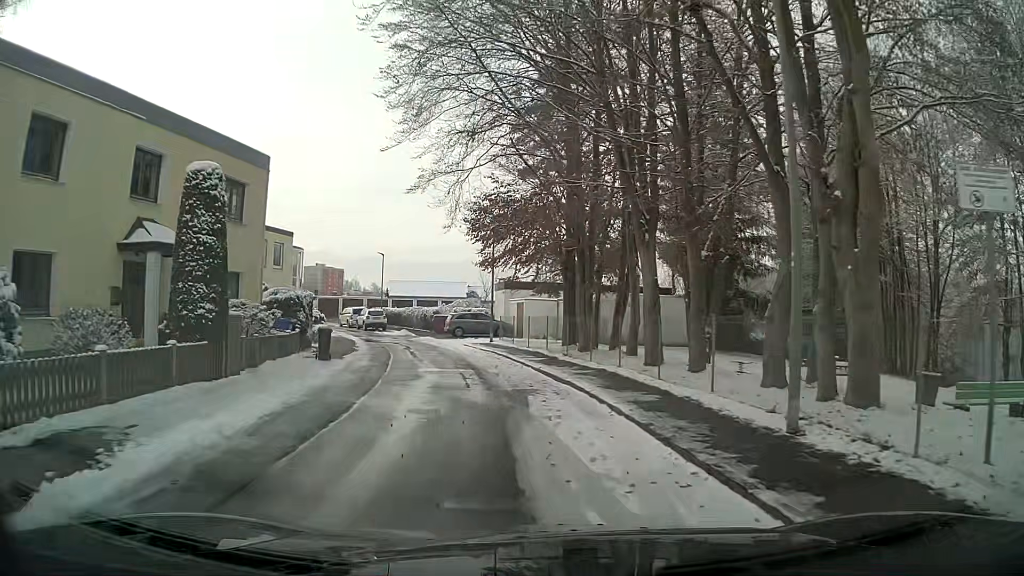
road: residential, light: Day
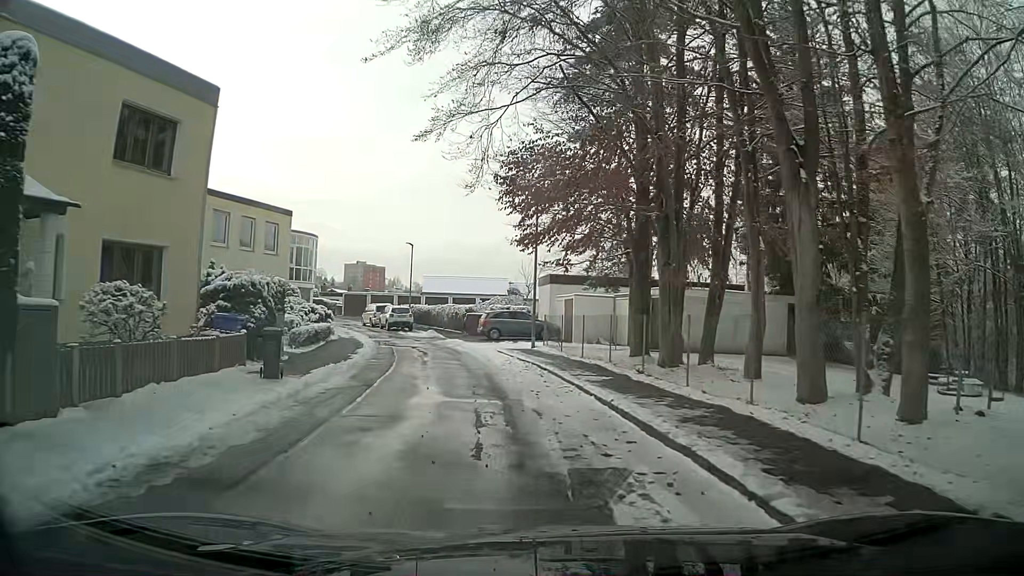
(-0.2, +7.1) m; -3°
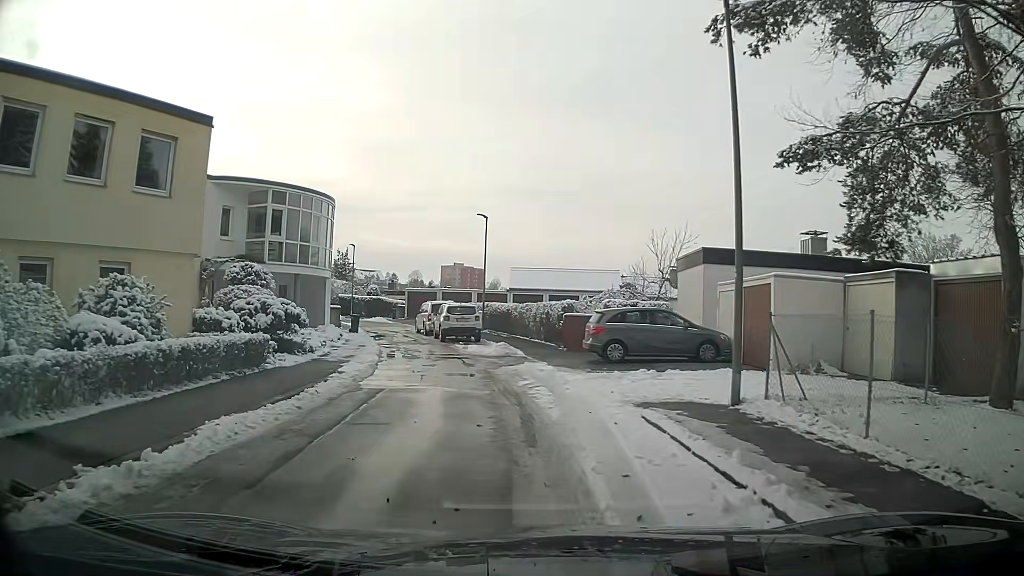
(-1.2, +16.4) m; -8°
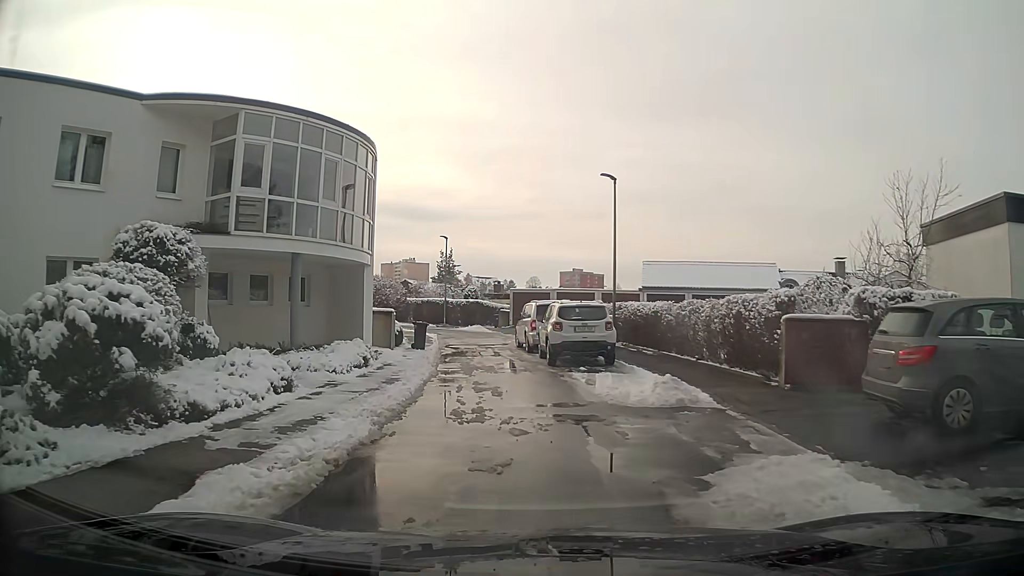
(-1.1, +11.8) m; -11°
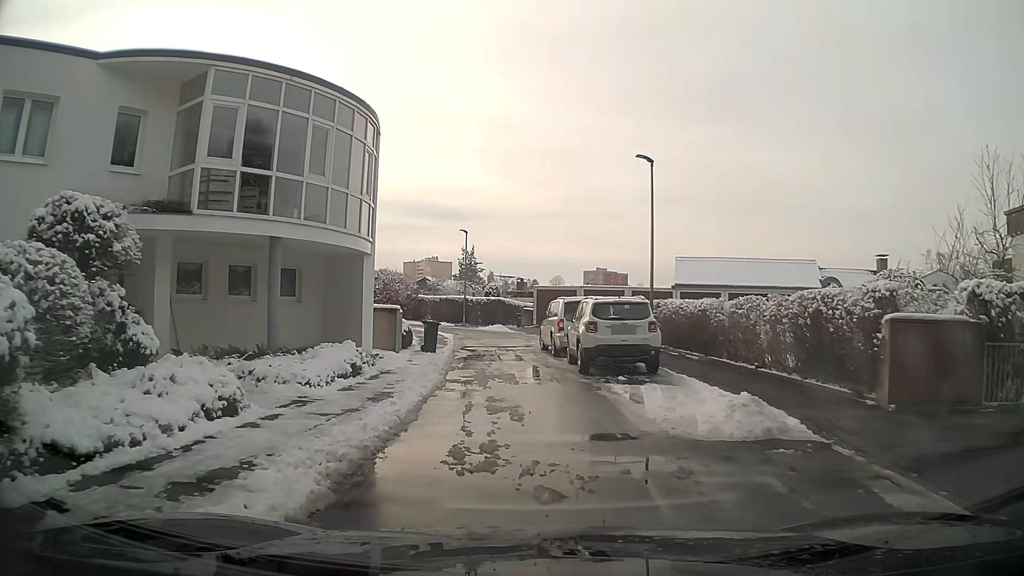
(-0.1, +2.9) m; -2°
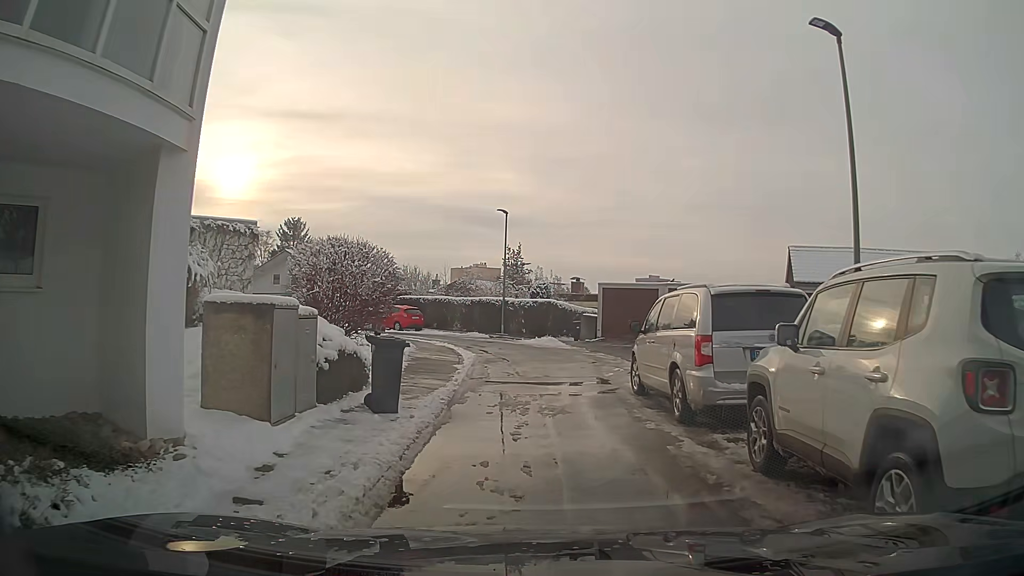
(-0.4, +11.7) m; -3°
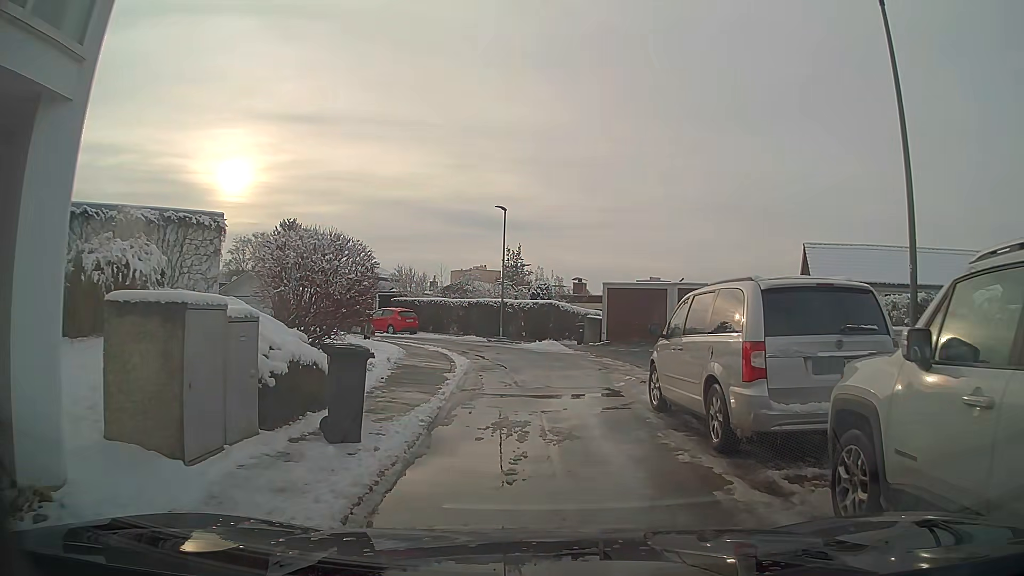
(0.0, +1.9) m; -1°
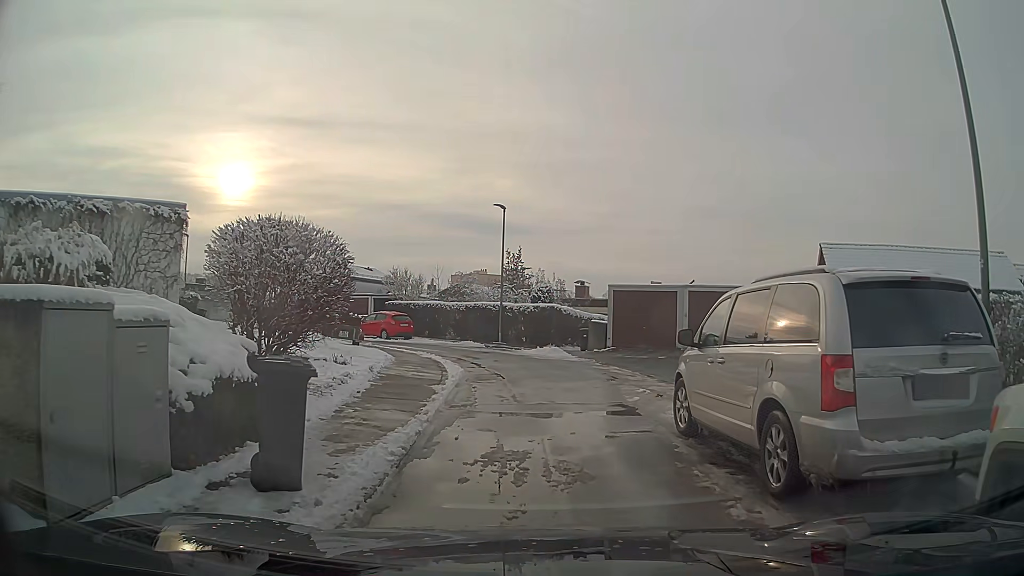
(0.0, +1.8) m; -1°
(0, +10) (0, +20) (-4, +29) (-11, +36) (-20, +41) (-30, +43) (-40, +44) (-49, +45) (-56, +52) (-63, +60) m
